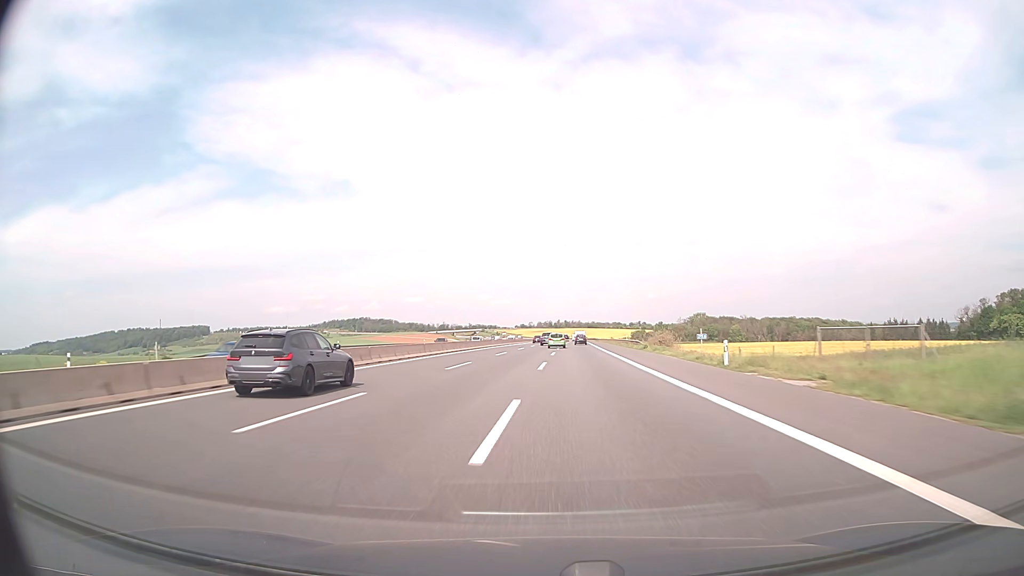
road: motorway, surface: asphalt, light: Day
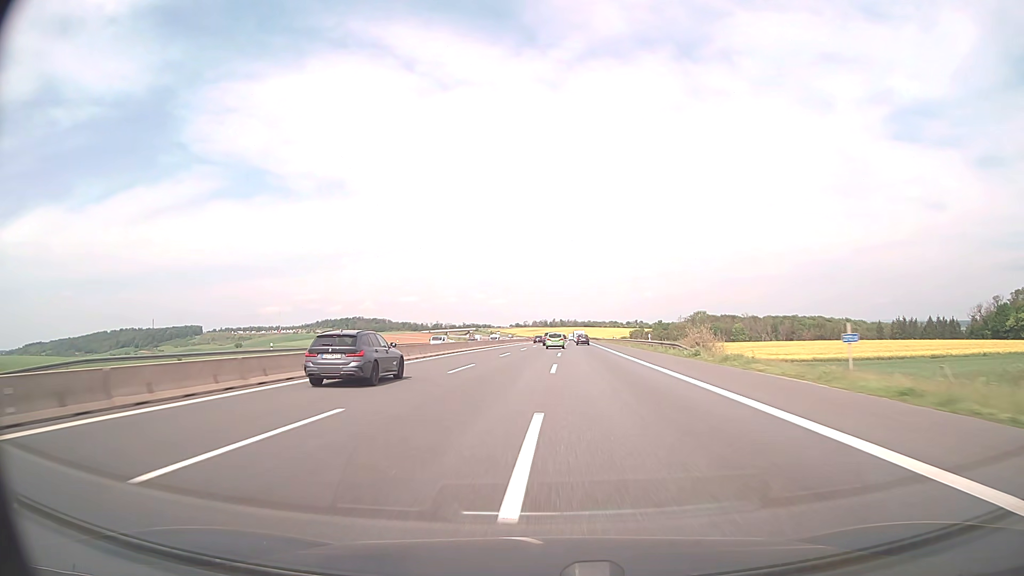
(+0.1, +20.0) m; 0°
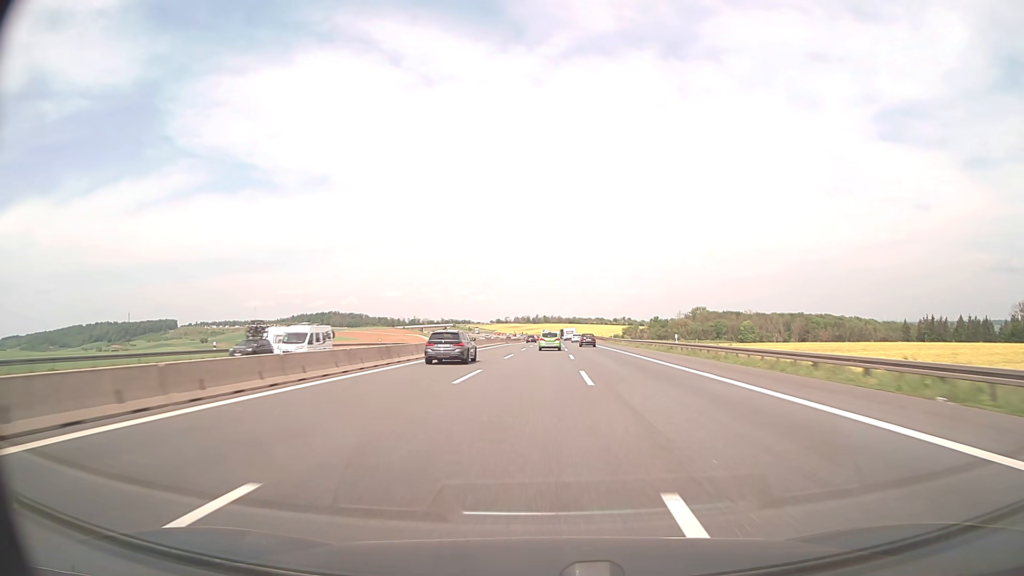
(+0.6, +59.4) m; +1°
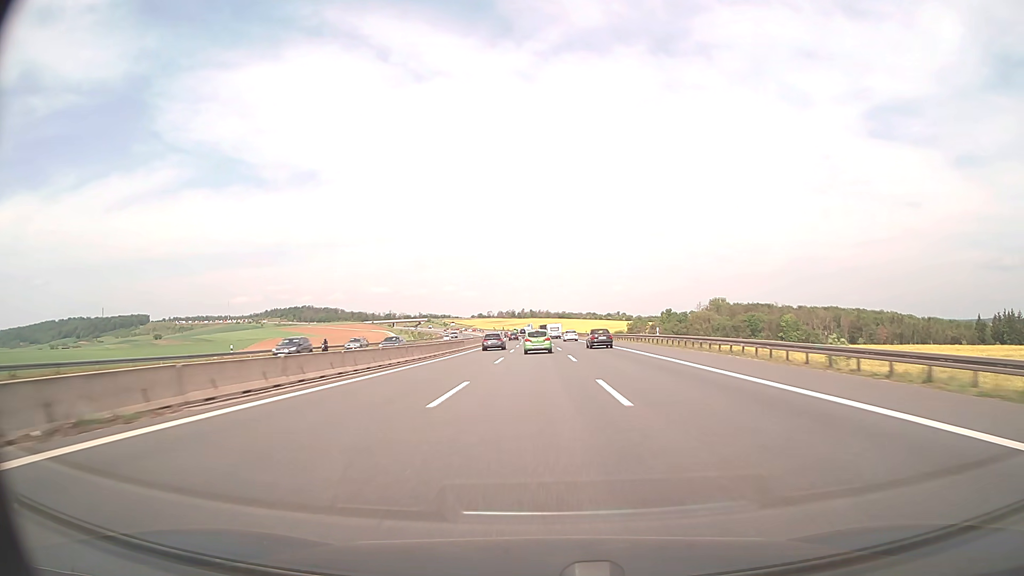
(+0.9, +94.6) m; +1°
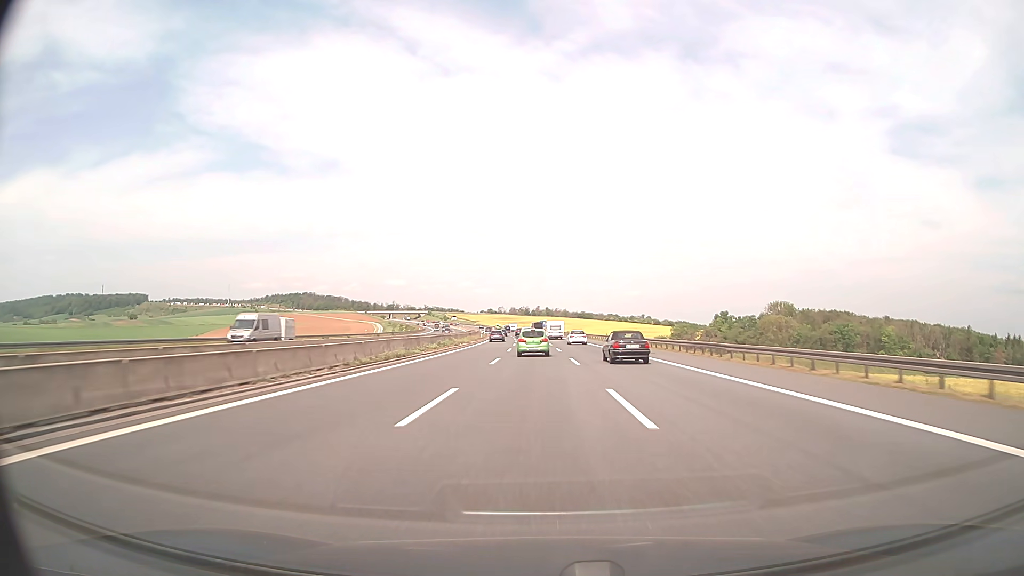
(-1.1, +92.2) m; -1°
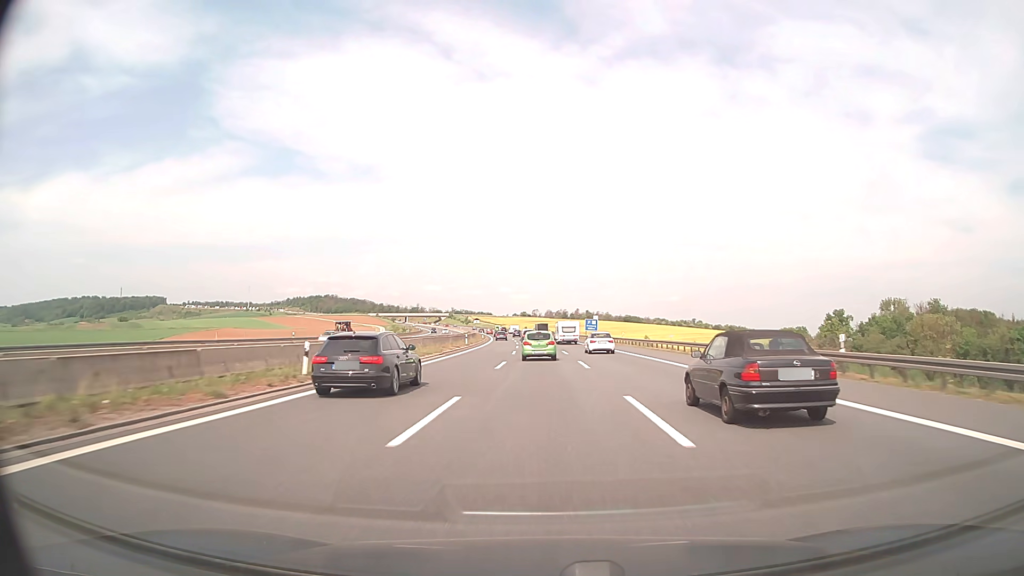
(-1.6, +91.2) m; -3°
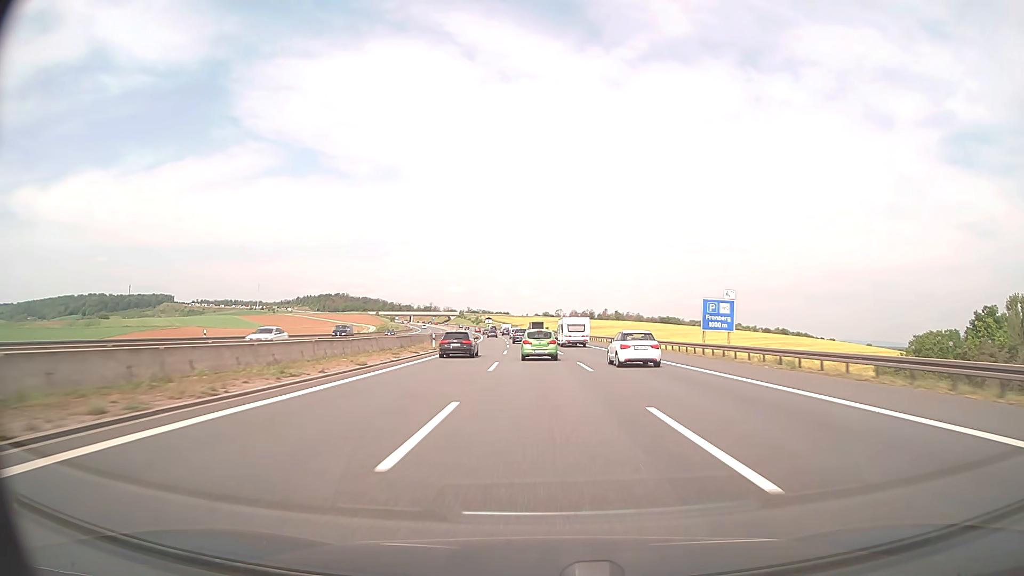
(-1.9, +73.9) m; -2°
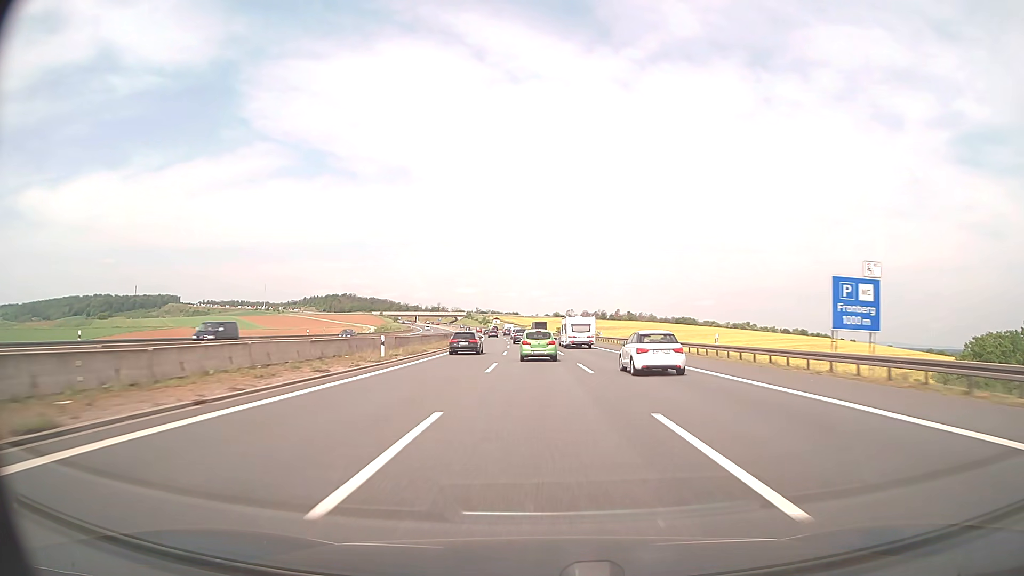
(-0.1, +18.6) m; -1°
(0, +10) (0, +20) (0, +30) (-1, +40) (-1, +50) (-2, +60) (-2, +70) (-3, +80) (-4, +90) (-4, +100) m
